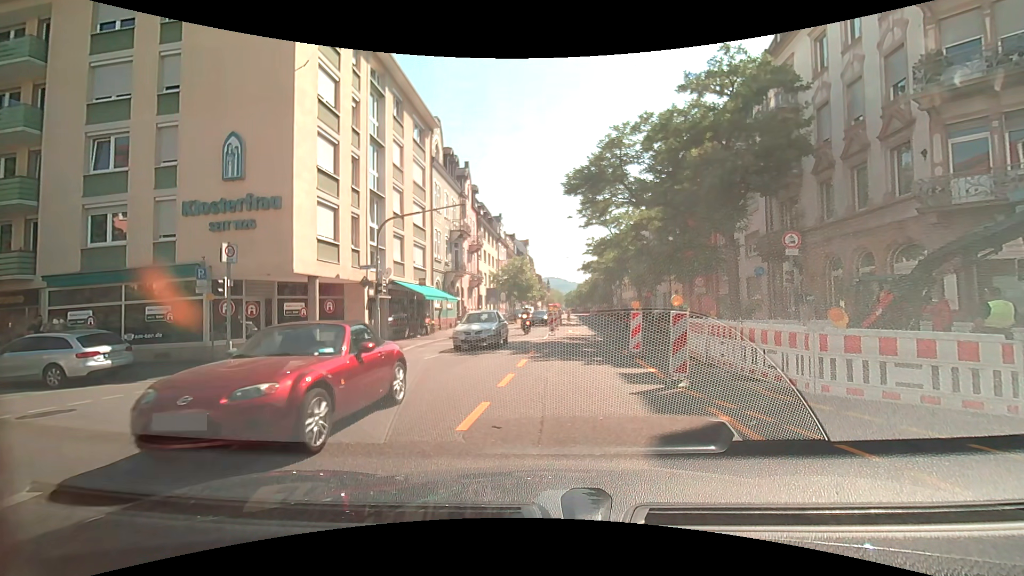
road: secondary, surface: asphalt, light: Day
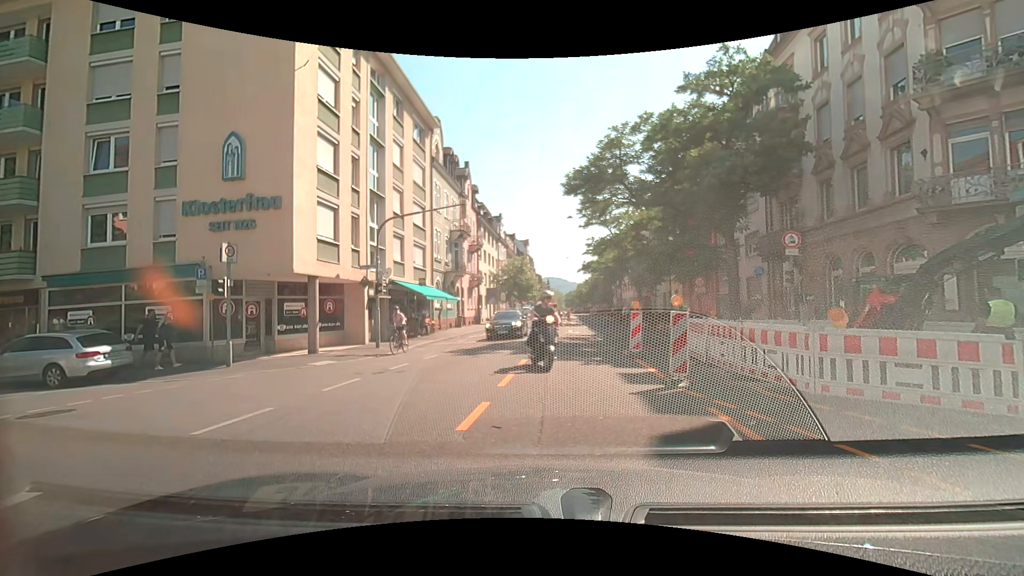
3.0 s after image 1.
(0.0, 0.0) m; 0°
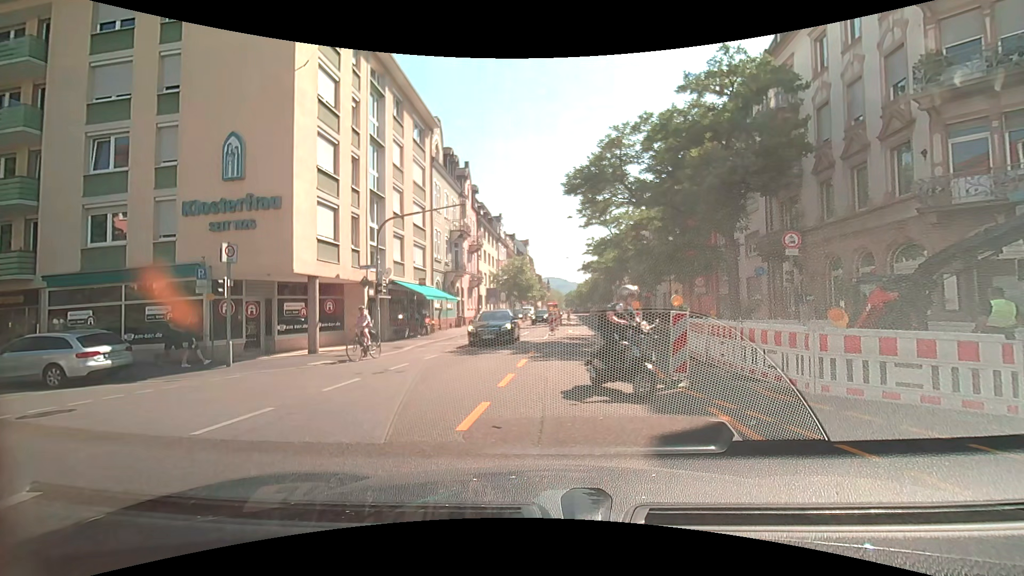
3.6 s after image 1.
(0.0, 0.0) m; 0°
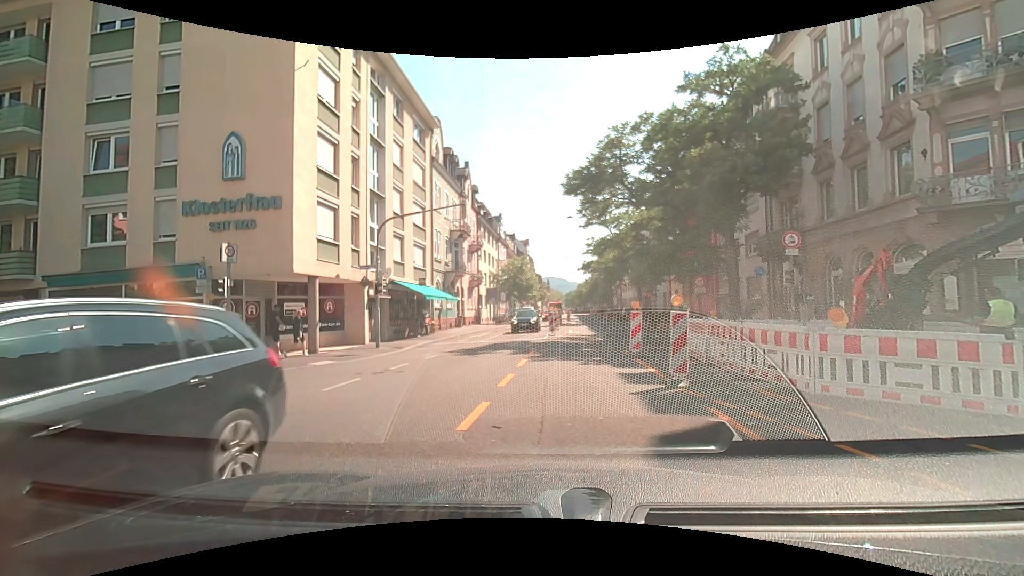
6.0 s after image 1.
(0.0, 0.0) m; 0°
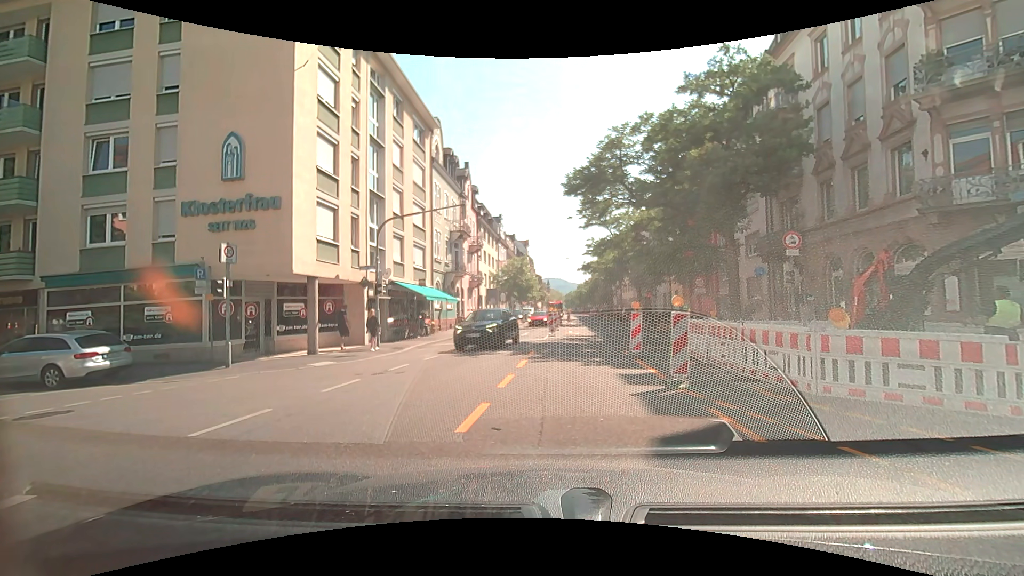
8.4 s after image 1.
(0.0, 0.0) m; 0°
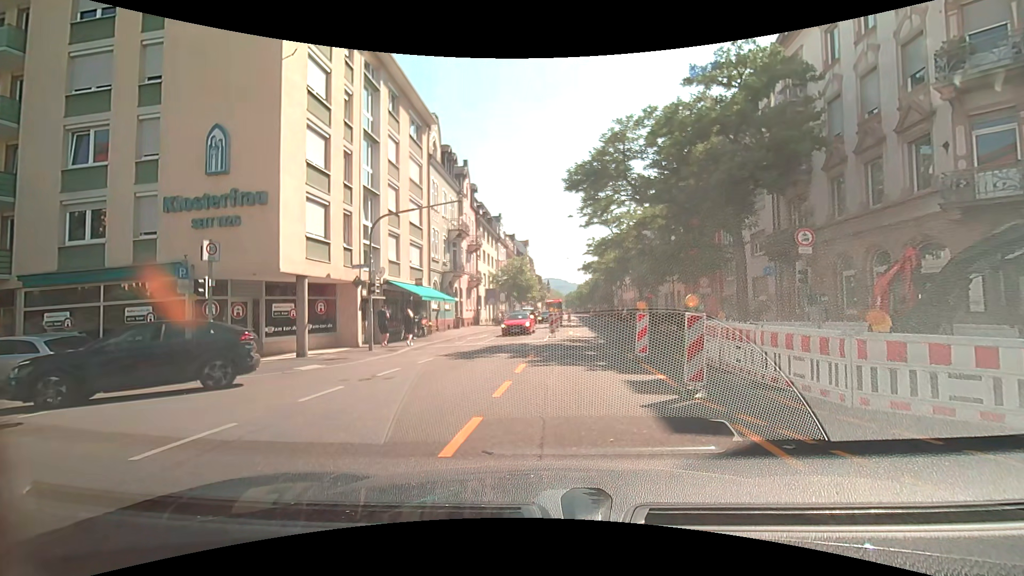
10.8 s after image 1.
(0.0, +0.8) m; 0°
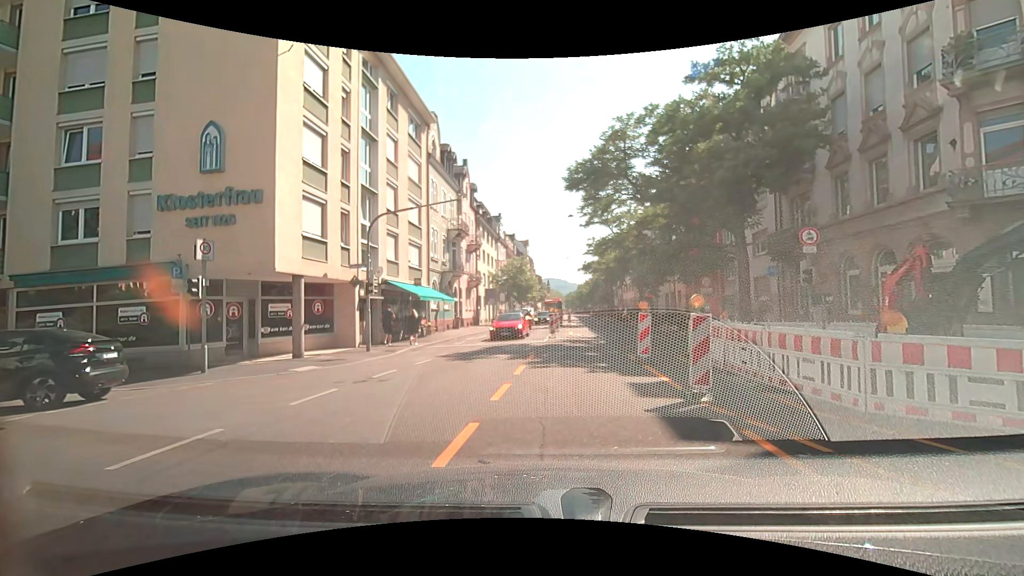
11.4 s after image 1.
(0.0, +0.3) m; 0°
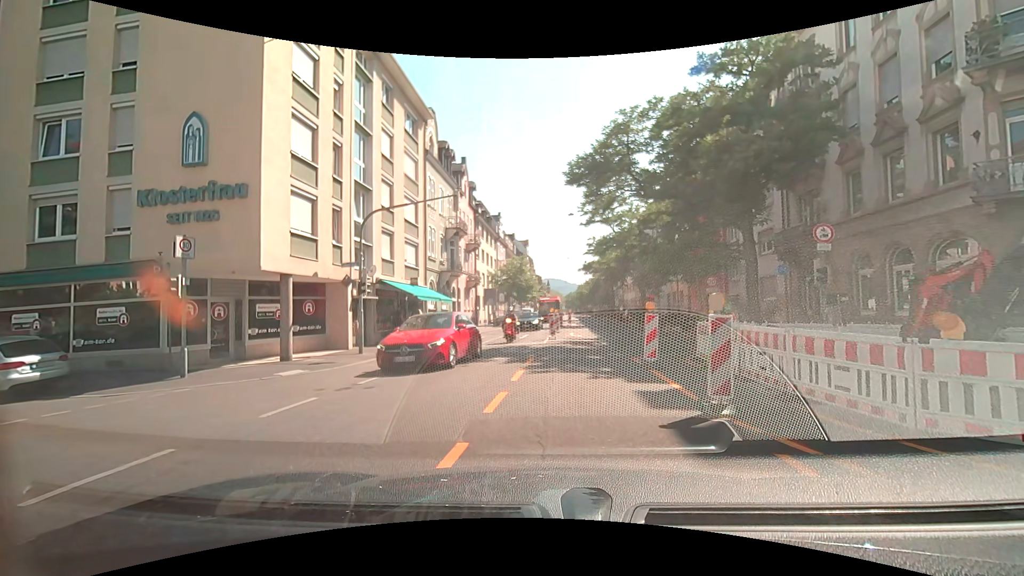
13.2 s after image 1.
(0.0, +0.8) m; 0°
